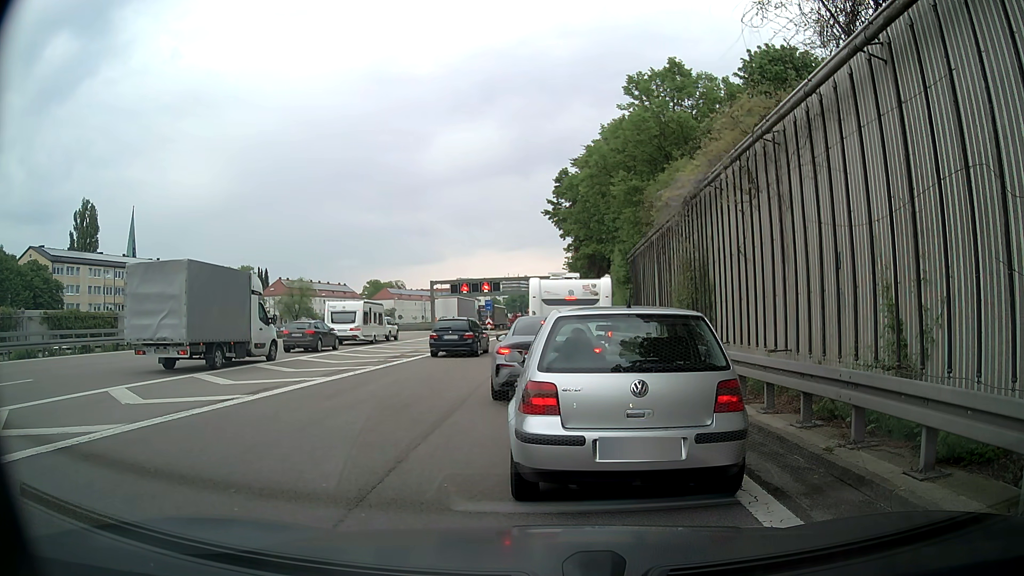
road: motorway_link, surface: asphalt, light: Day
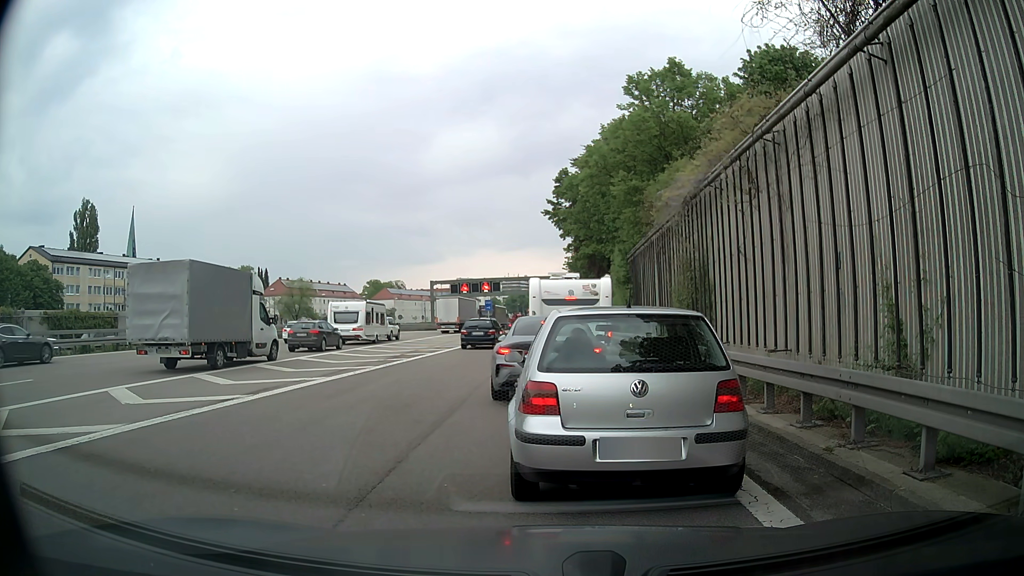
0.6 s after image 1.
(0.0, 0.0) m; 0°
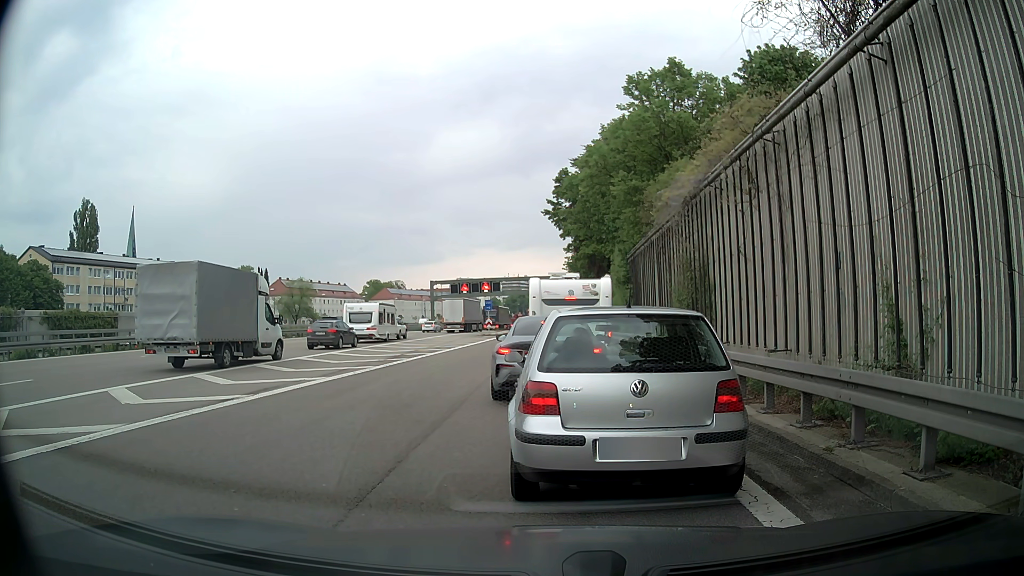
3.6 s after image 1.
(0.0, 0.0) m; 0°
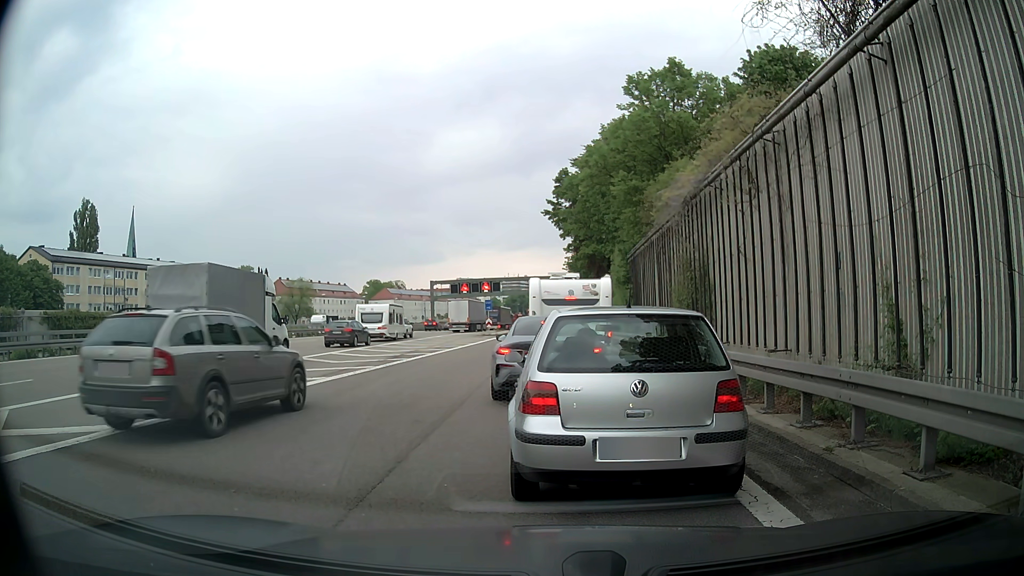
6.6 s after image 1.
(0.0, 0.0) m; 0°
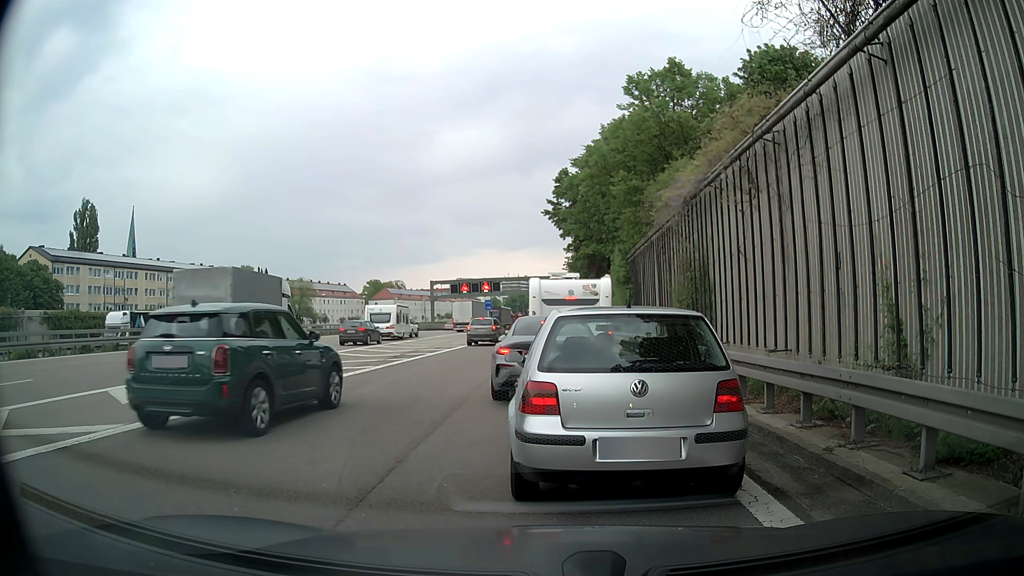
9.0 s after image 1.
(0.0, 0.0) m; 0°
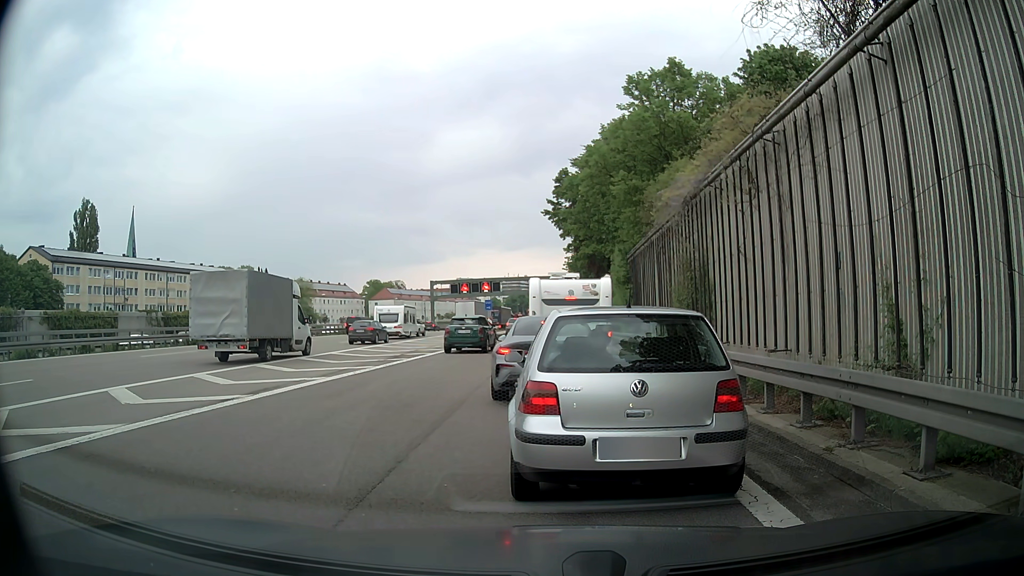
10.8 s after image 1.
(0.0, 0.0) m; 0°
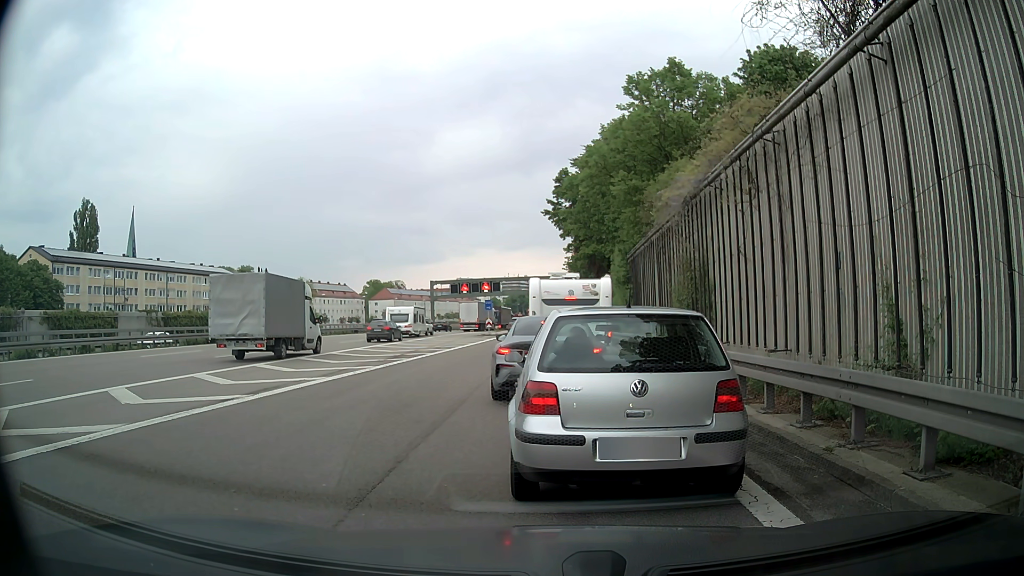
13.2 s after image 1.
(0.0, 0.0) m; 0°
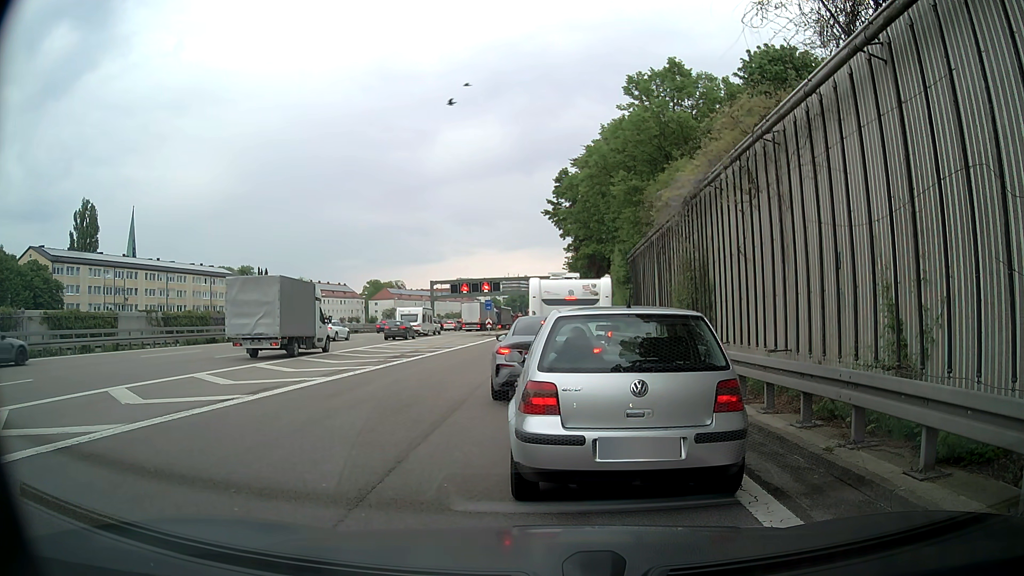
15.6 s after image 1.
(0.0, 0.0) m; 0°
